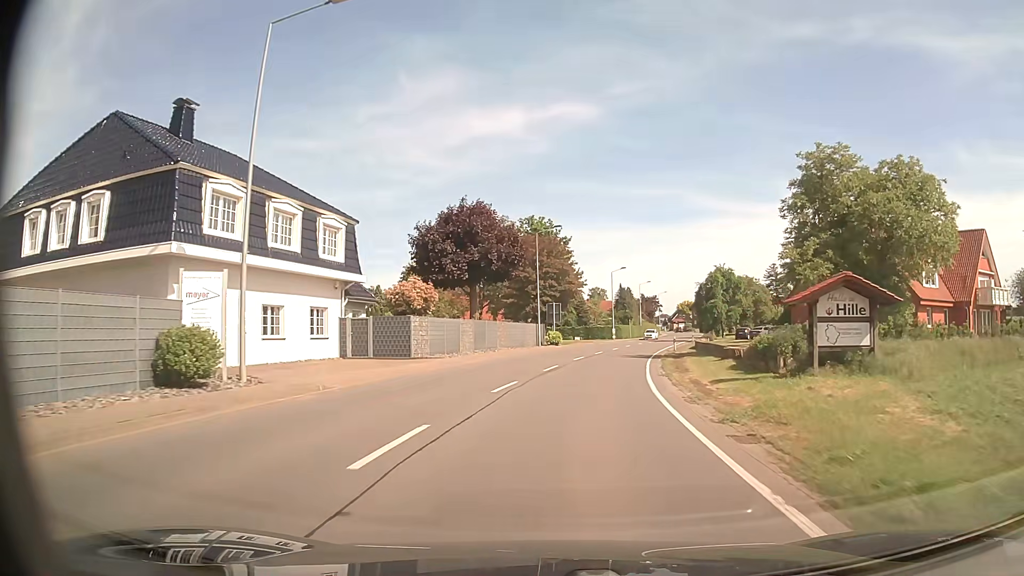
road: secondary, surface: asphalt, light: Day
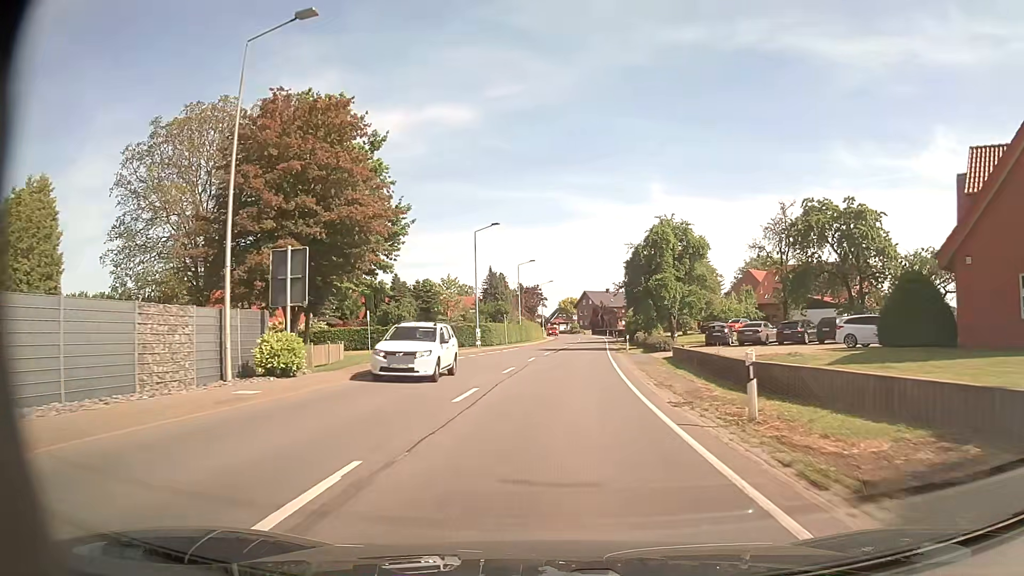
(+3.9, +38.5) m; +11°
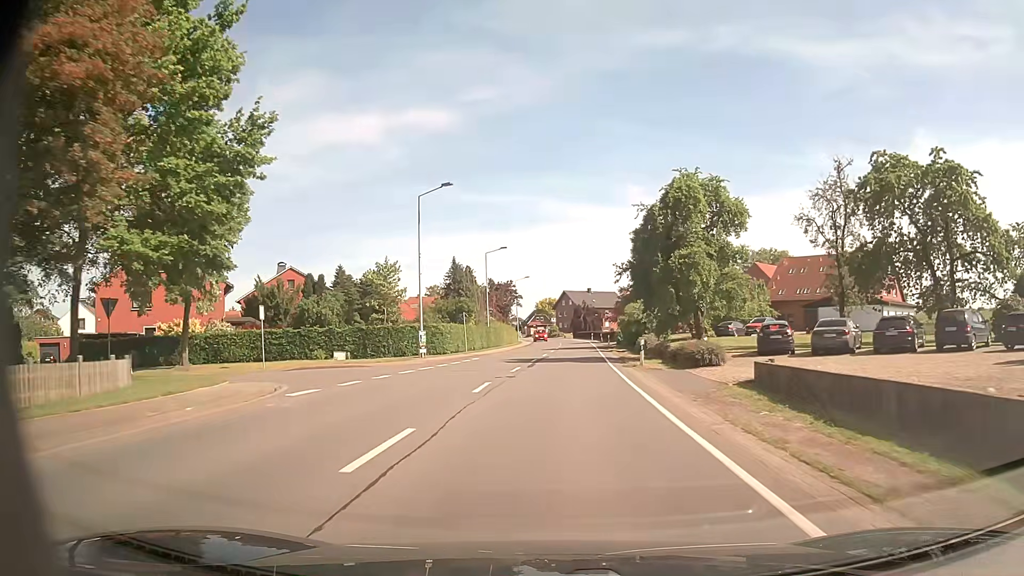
(+0.2, +15.5) m; +1°
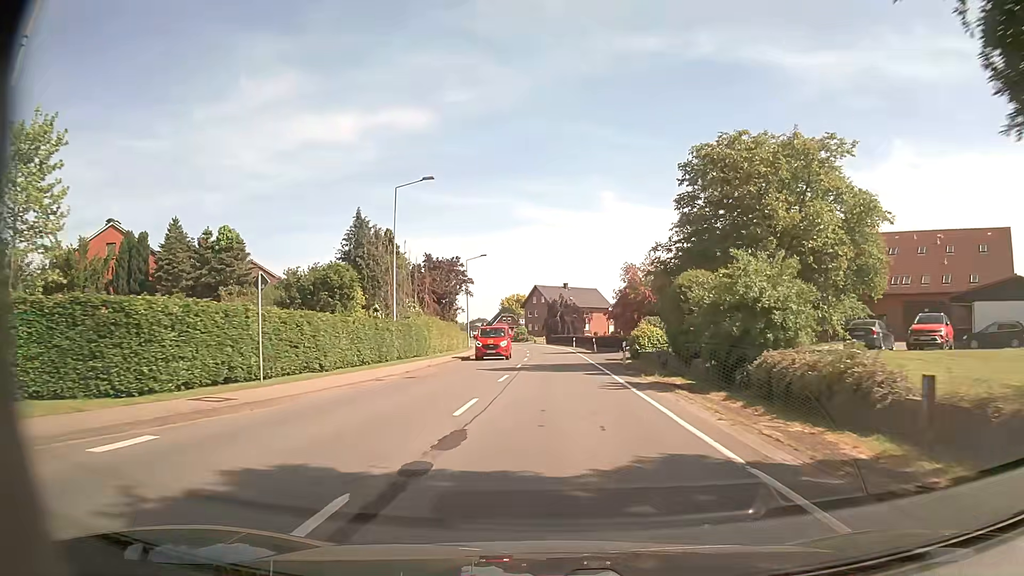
(+1.1, +31.0) m; +3°
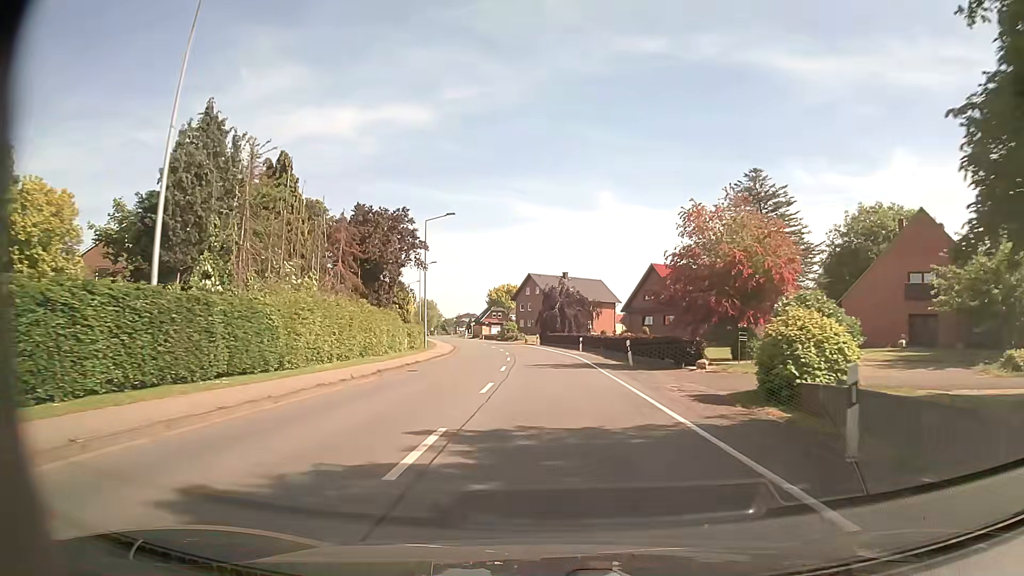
(0.0, +23.2) m; 0°
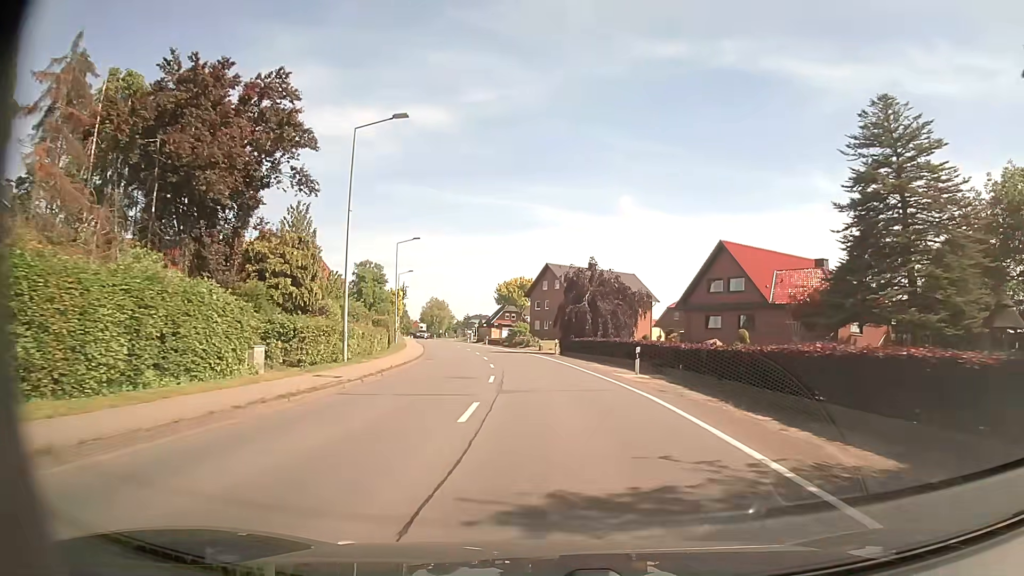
(-0.3, +23.2) m; -2°
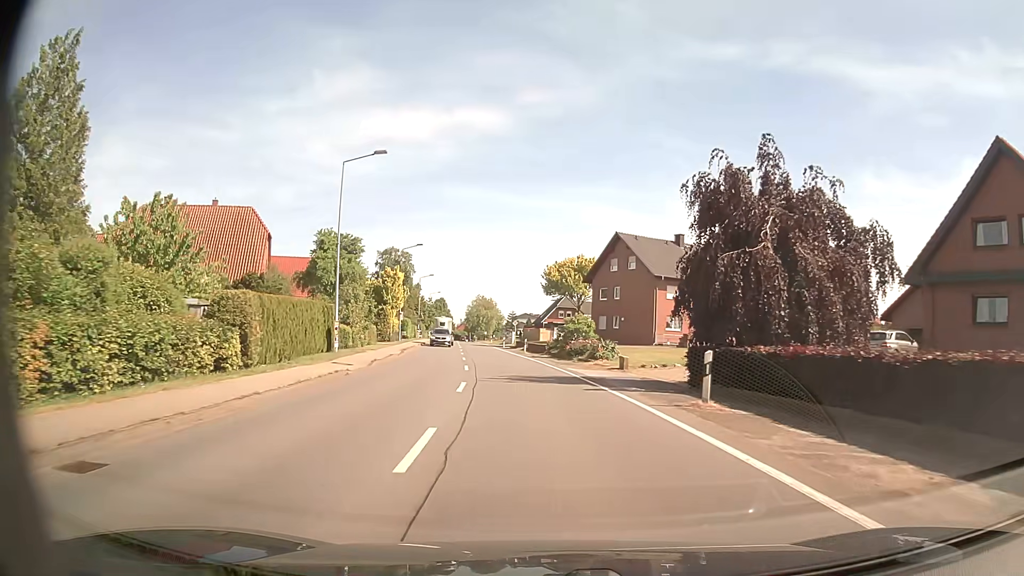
(-1.1, +31.0) m; -5°
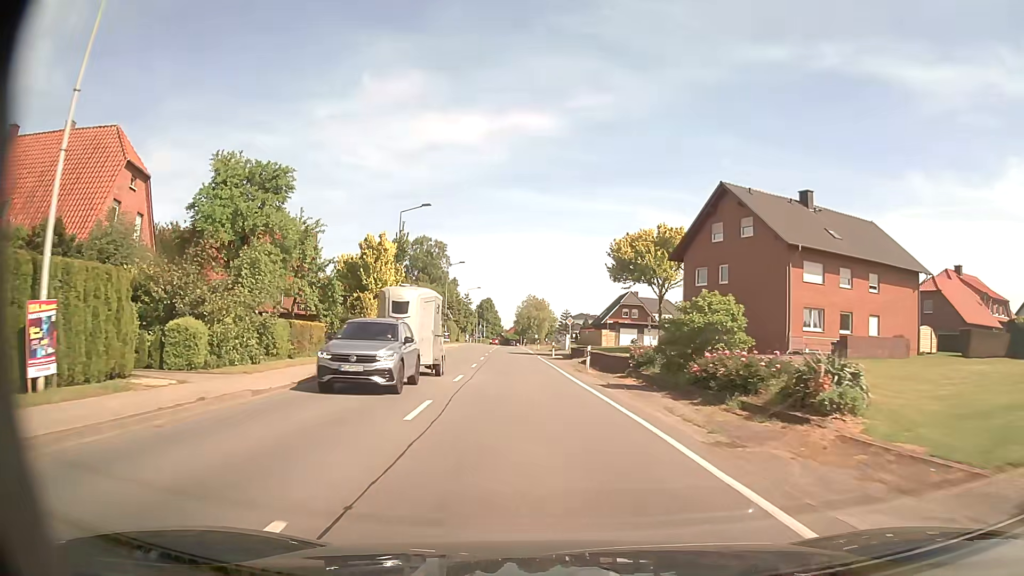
(-0.8, +23.2) m; -4°
(0, +10) (-1, +20) (-1, +30) (-2, +40) (-2, +50) (-3, +60) (-4, +70) (-4, +80) (-5, +90) (-6, +100) m
